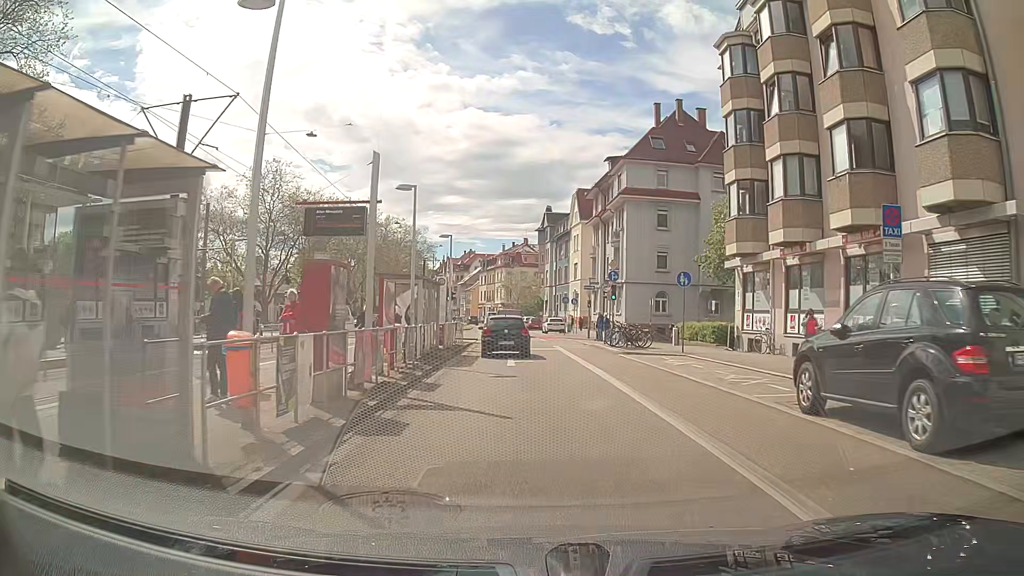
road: secondary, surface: asphalt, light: Day
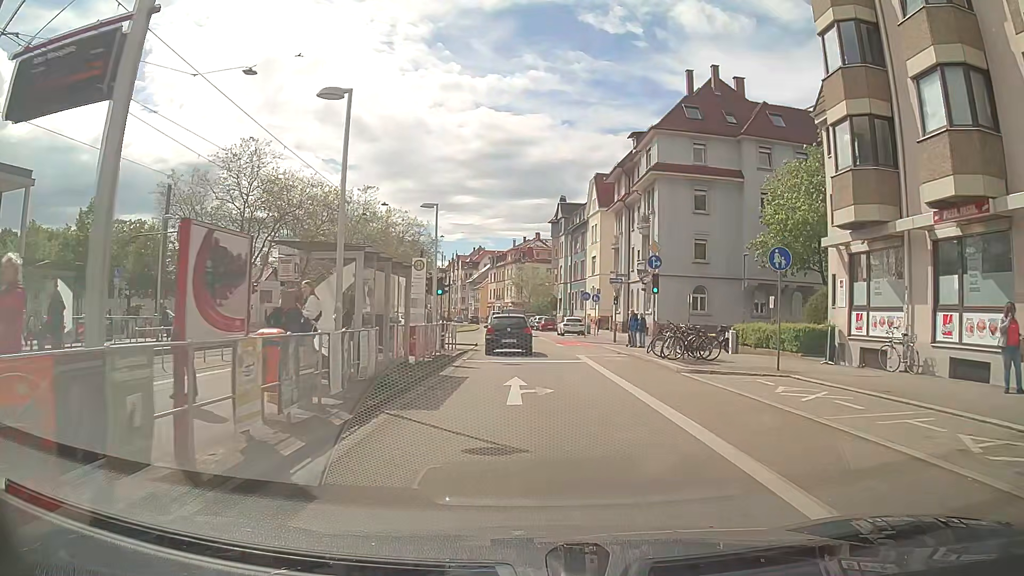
(0.0, +8.8) m; 0°
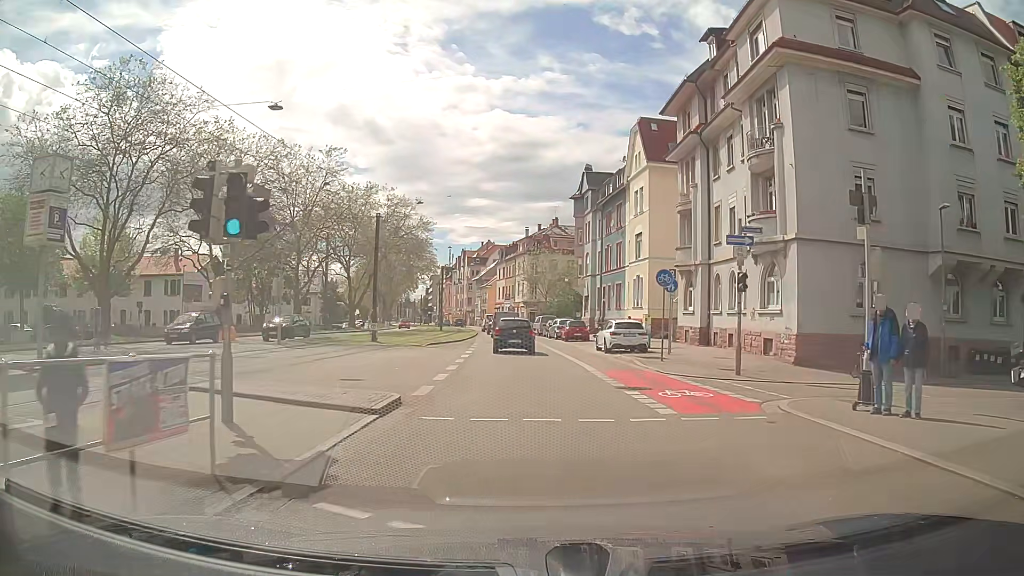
(-0.4, +22.3) m; -1°
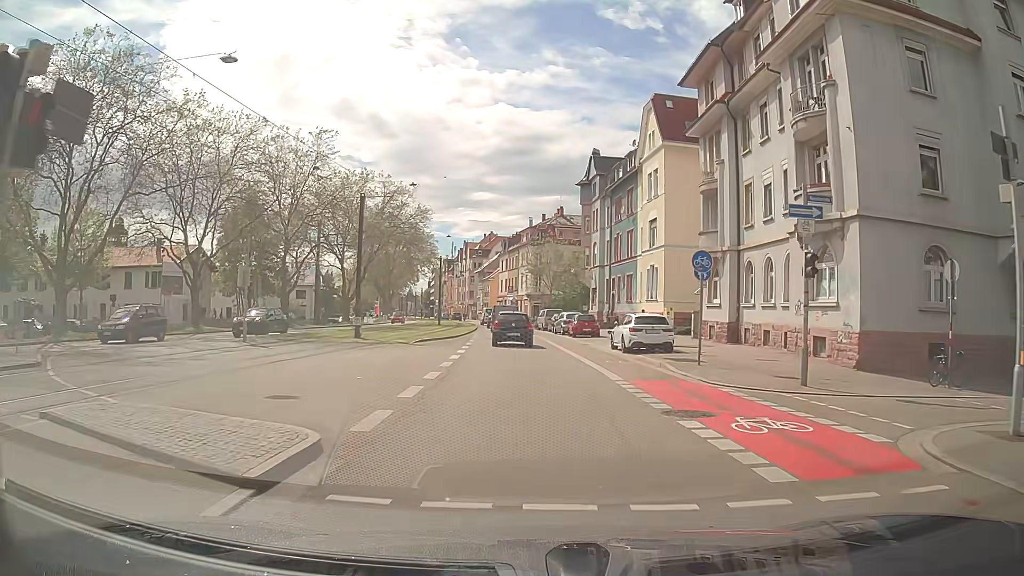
(-0.1, +4.5) m; -1°
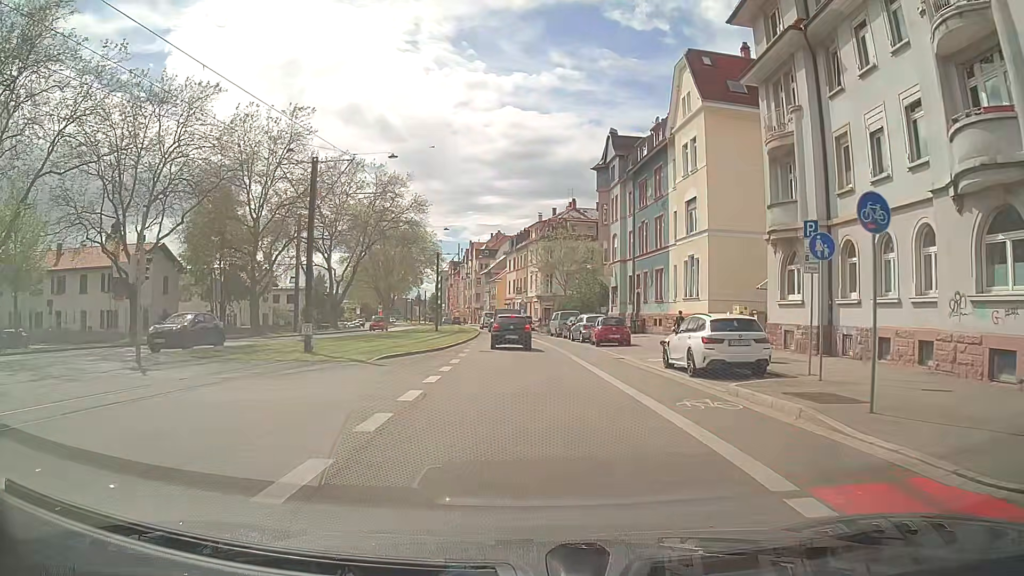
(0.0, +9.1) m; 0°
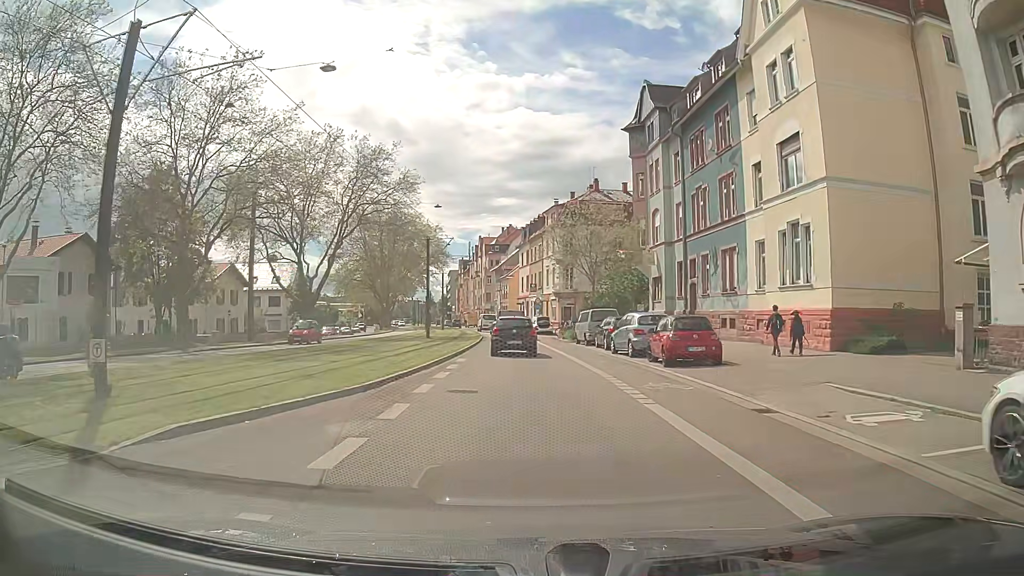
(-0.2, +13.7) m; -2°
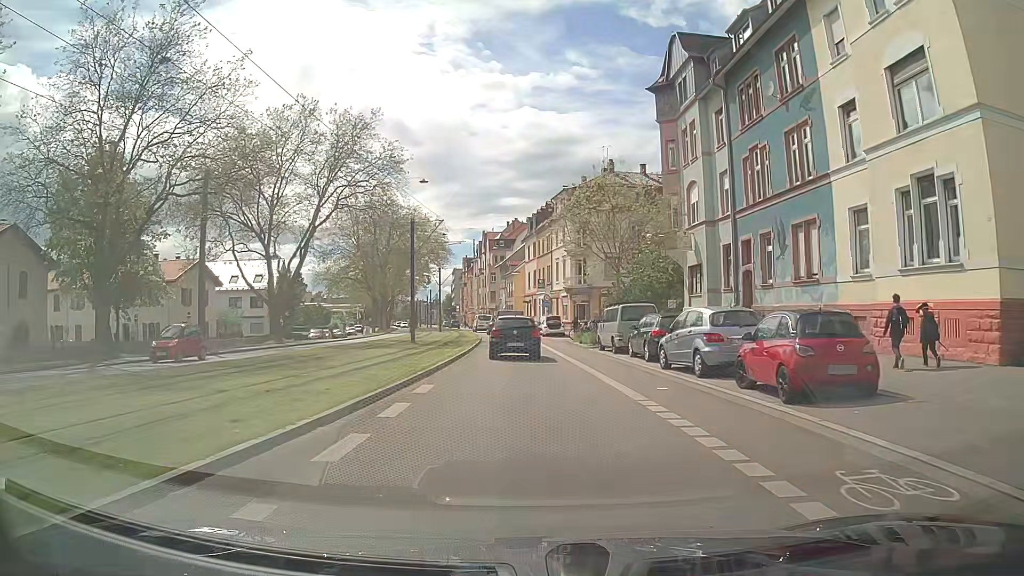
(+0.1, +8.9) m; +1°
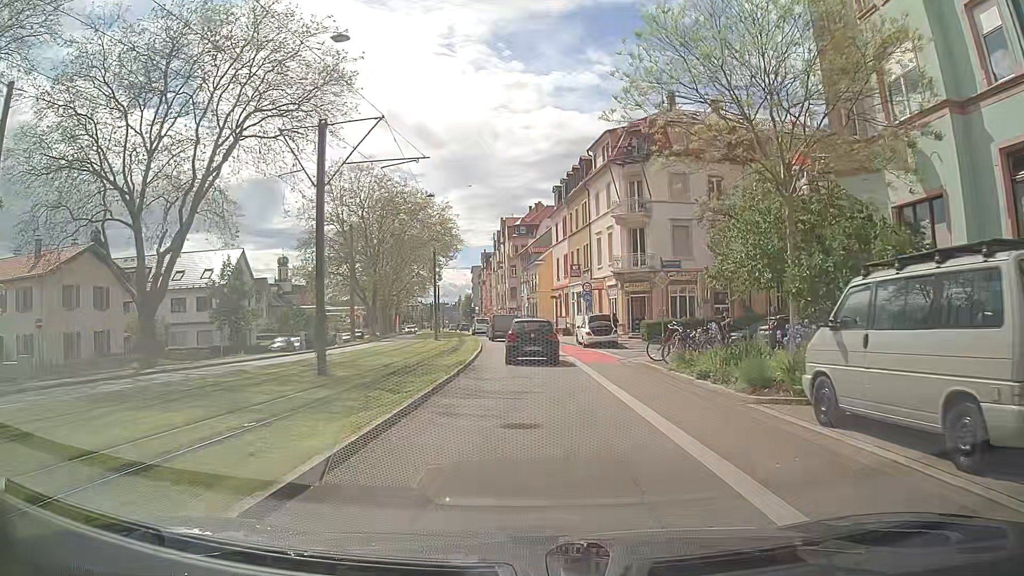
(-0.6, +20.8) m; -3°
(0, +10) (0, +20) (0, +30) (-1, +40) (-2, +50) (-3, +60) (-4, +70) (-5, +80) (-6, +90) (-8, +100) m
